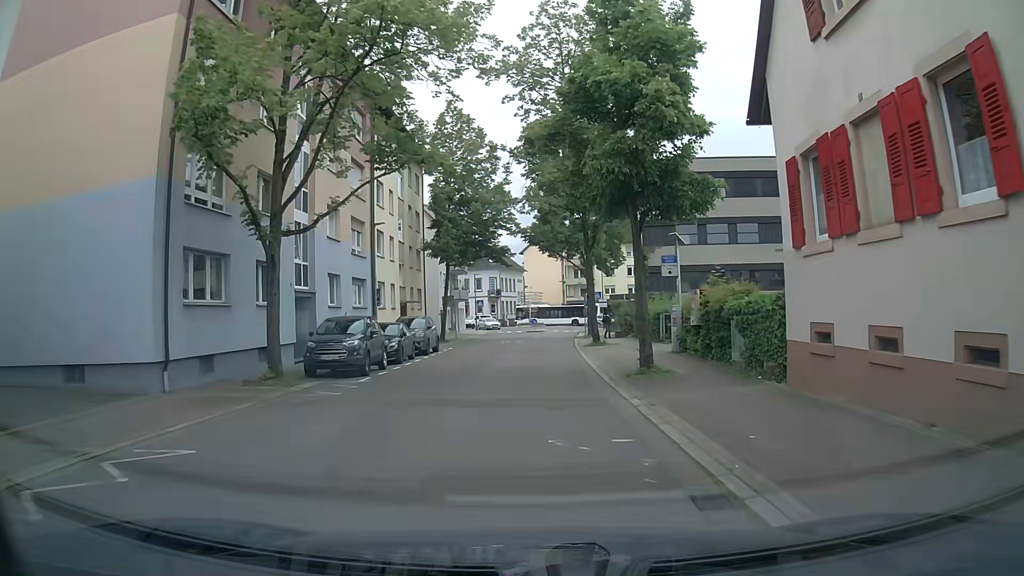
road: residential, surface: asphalt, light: Day
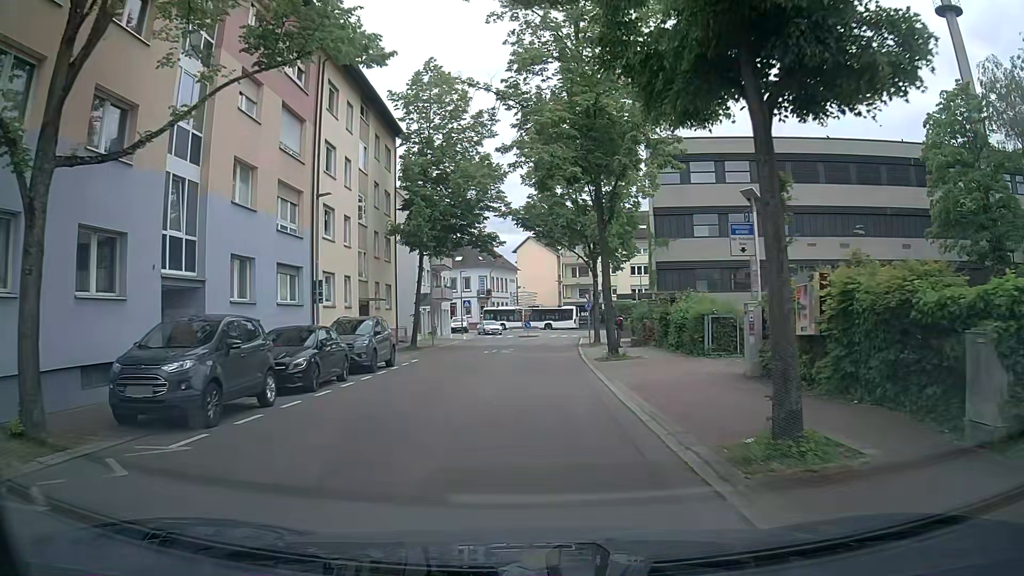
(+0.1, +8.9) m; +2°
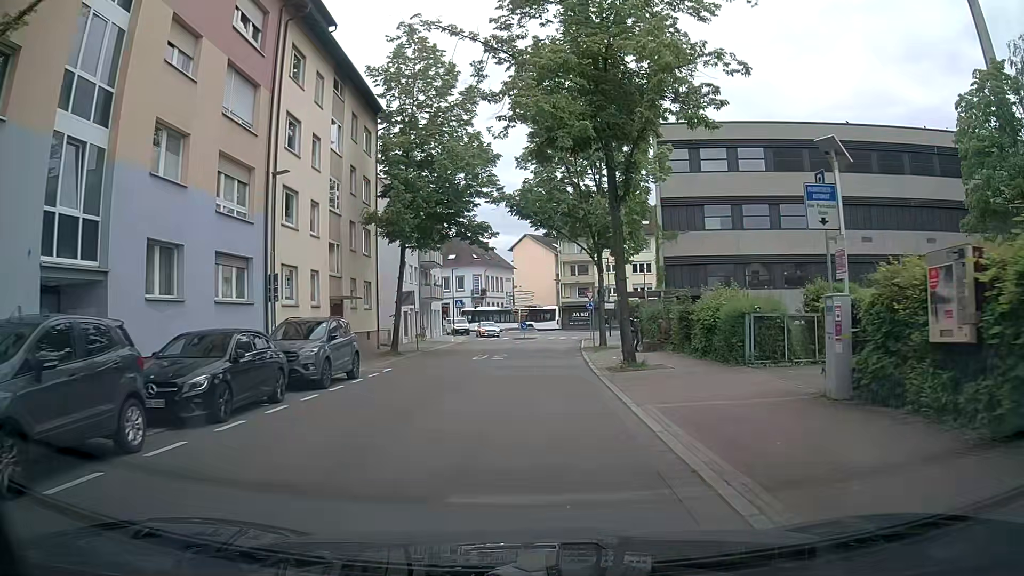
(-0.1, +4.5) m; -1°
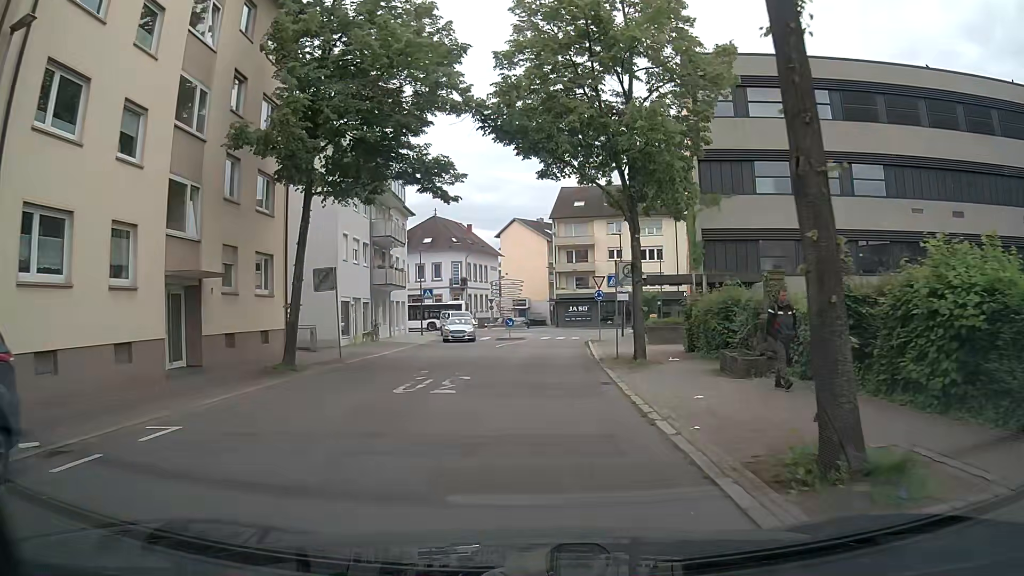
(+0.1, +13.4) m; +1°
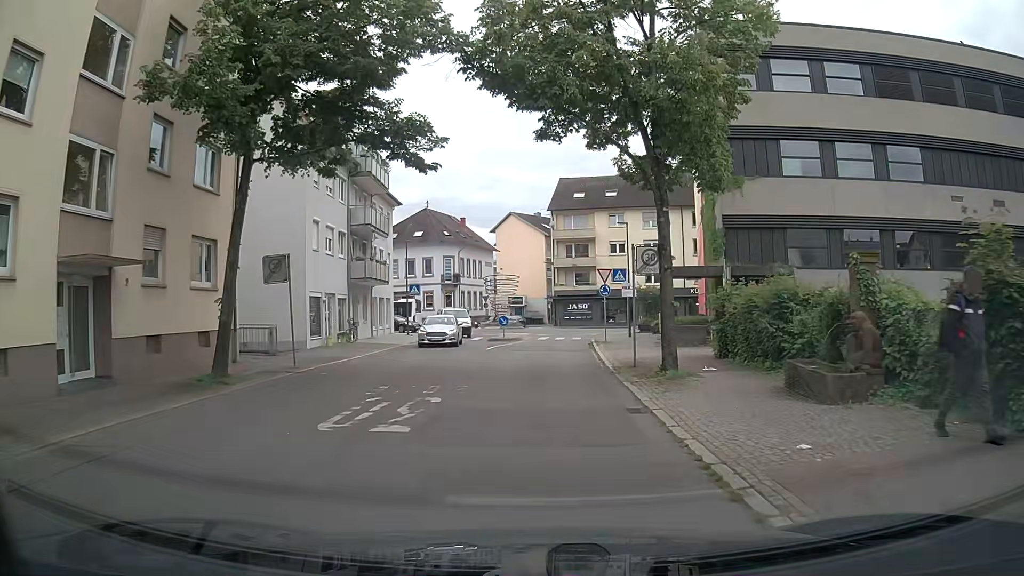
(0.0, +4.4) m; 0°
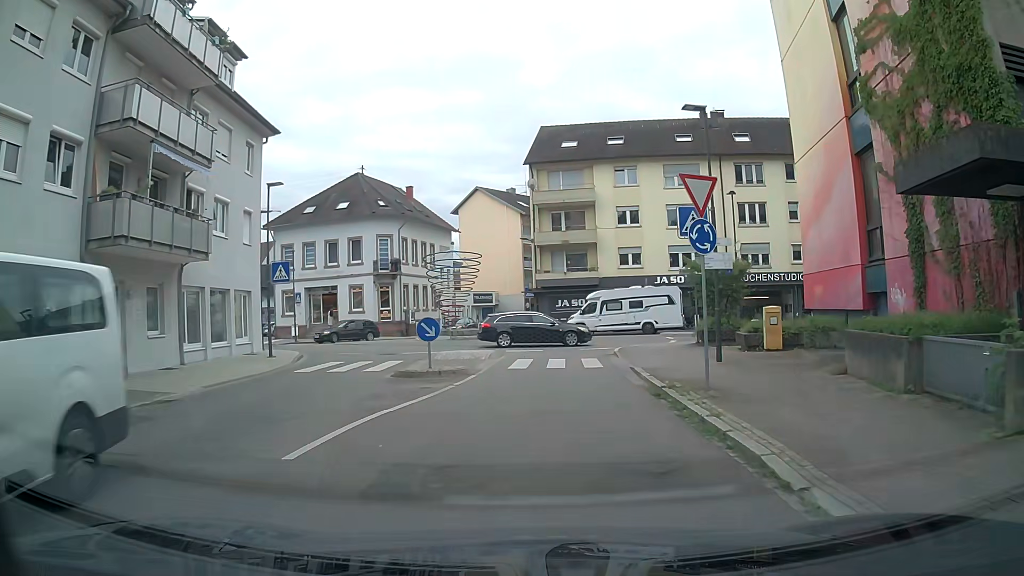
(+0.4, +21.5) m; +3°
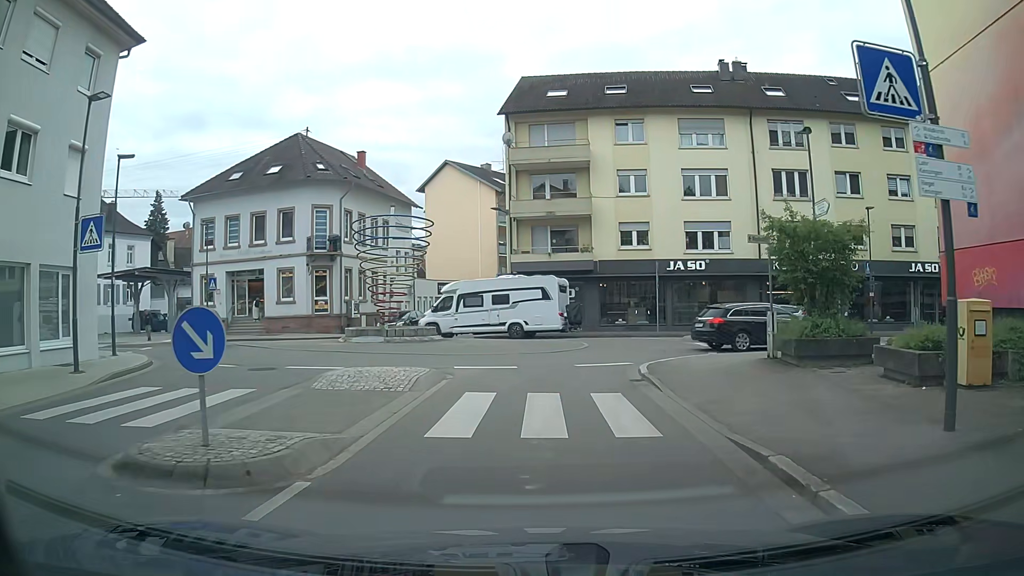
(0.0, +10.4) m; +2°
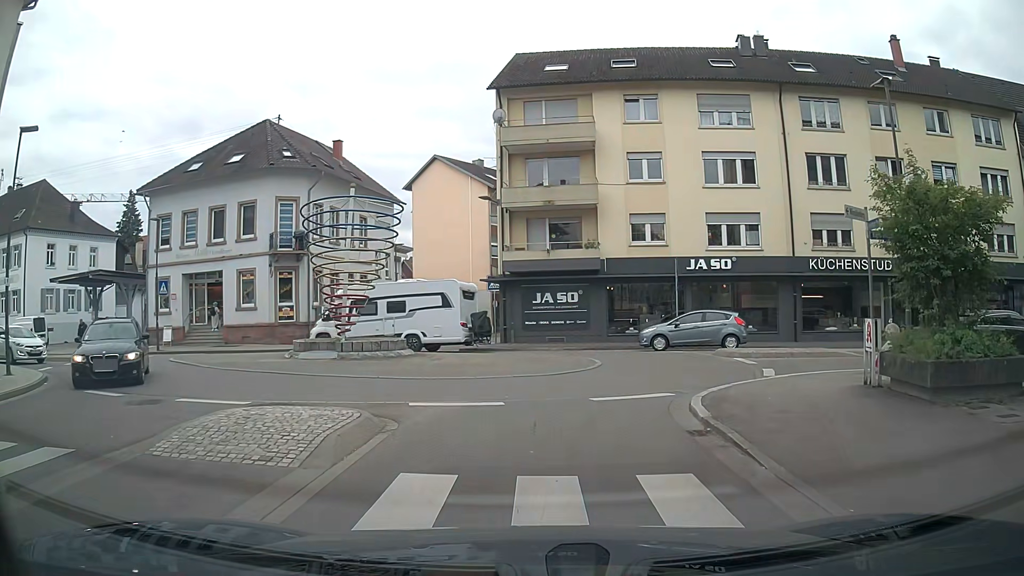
(-0.1, +5.2) m; -1°
